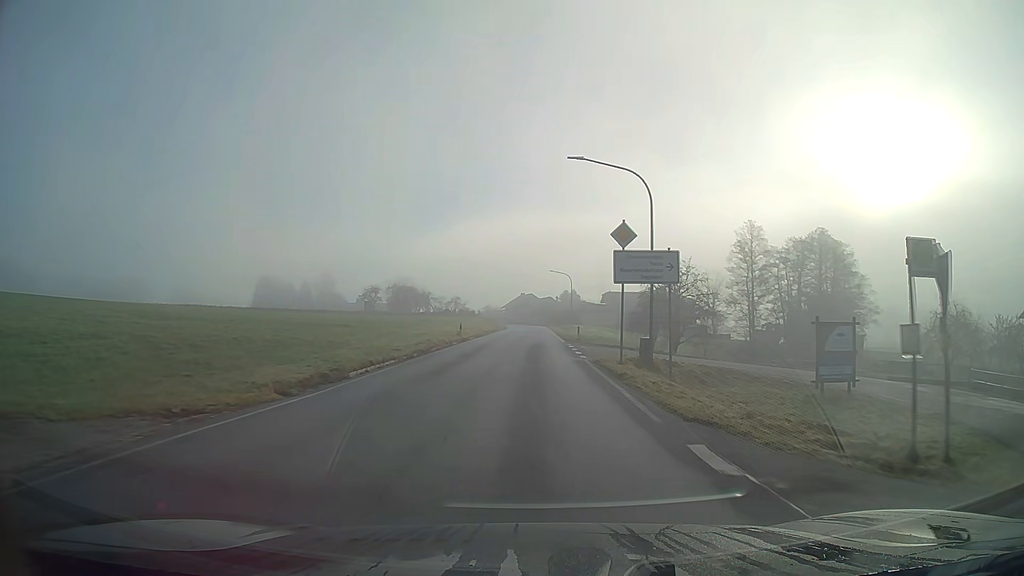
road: secondary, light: Day
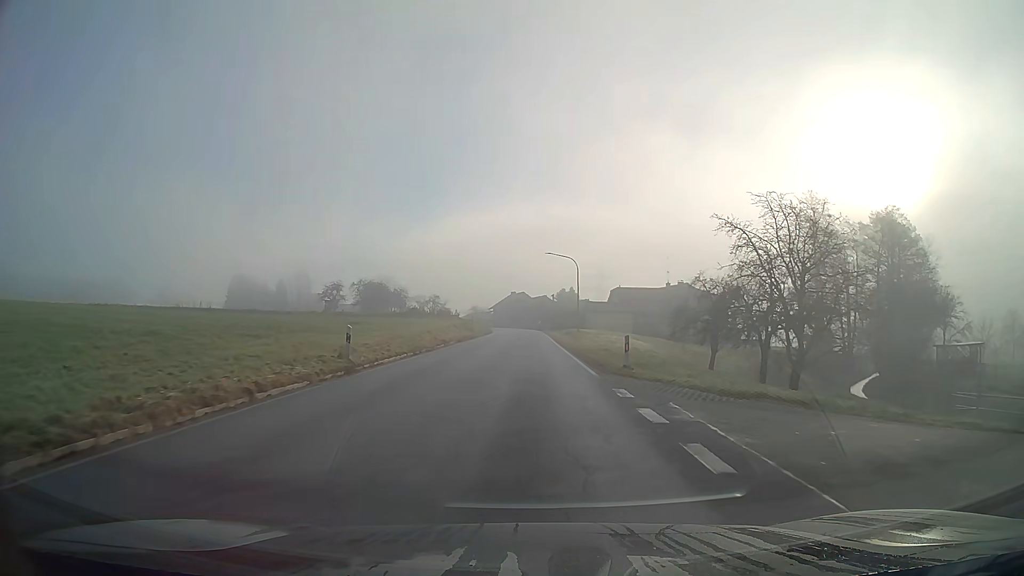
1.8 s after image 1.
(+0.1, +25.1) m; 0°
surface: asphalt
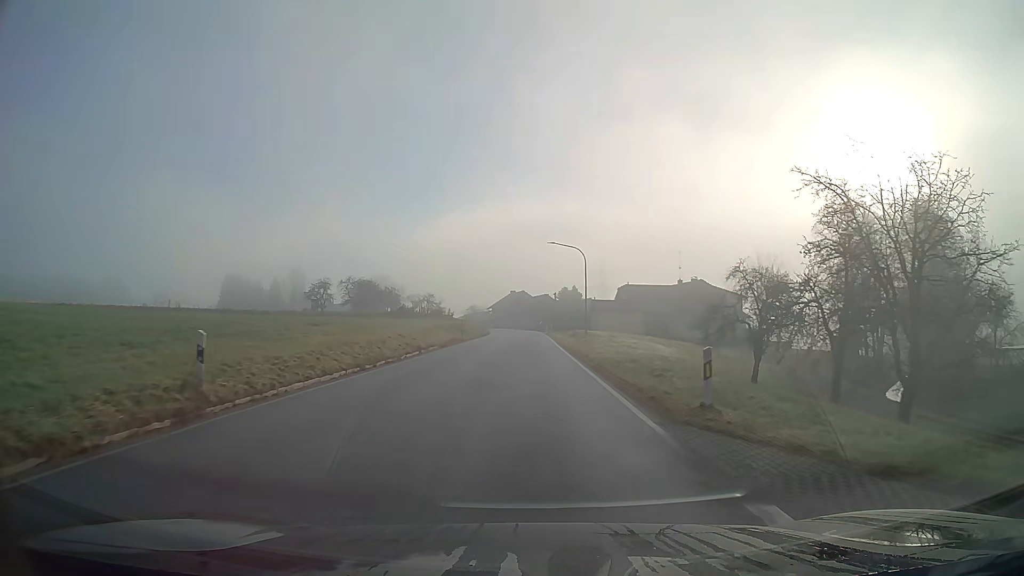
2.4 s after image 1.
(0.0, +8.6) m; 0°
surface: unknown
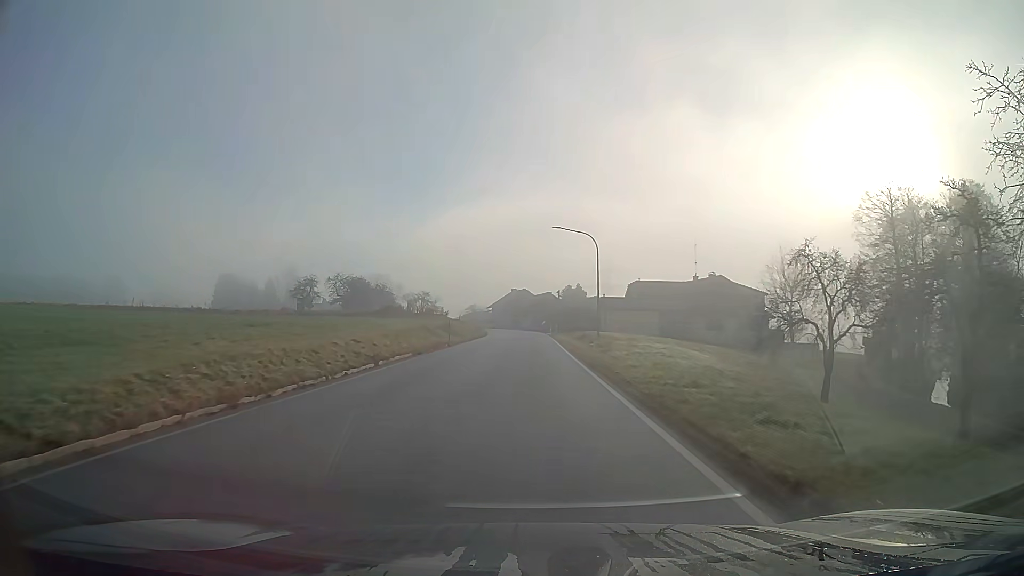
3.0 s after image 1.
(0.0, +8.6) m; 0°
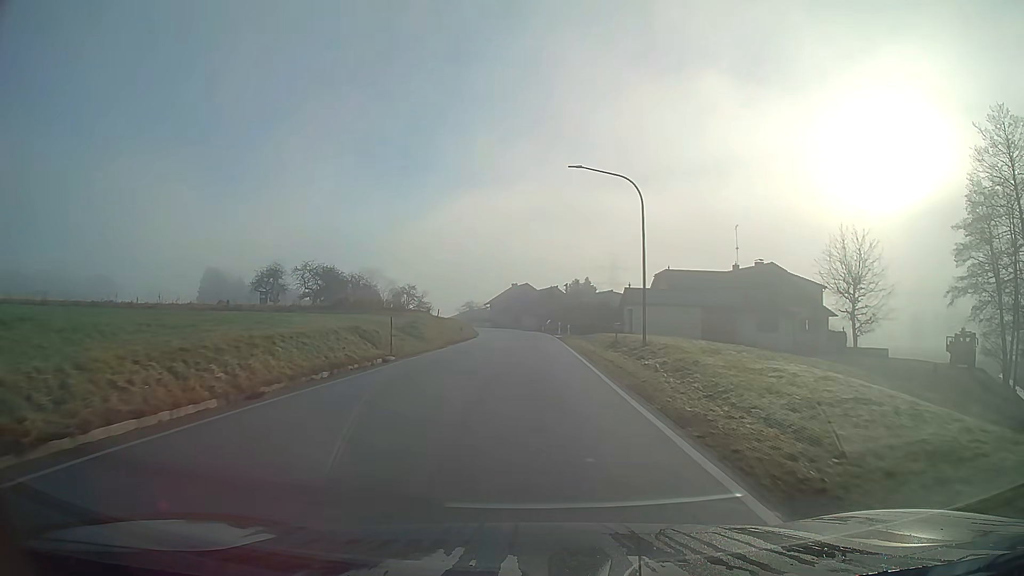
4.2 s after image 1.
(0.0, +17.6) m; 0°
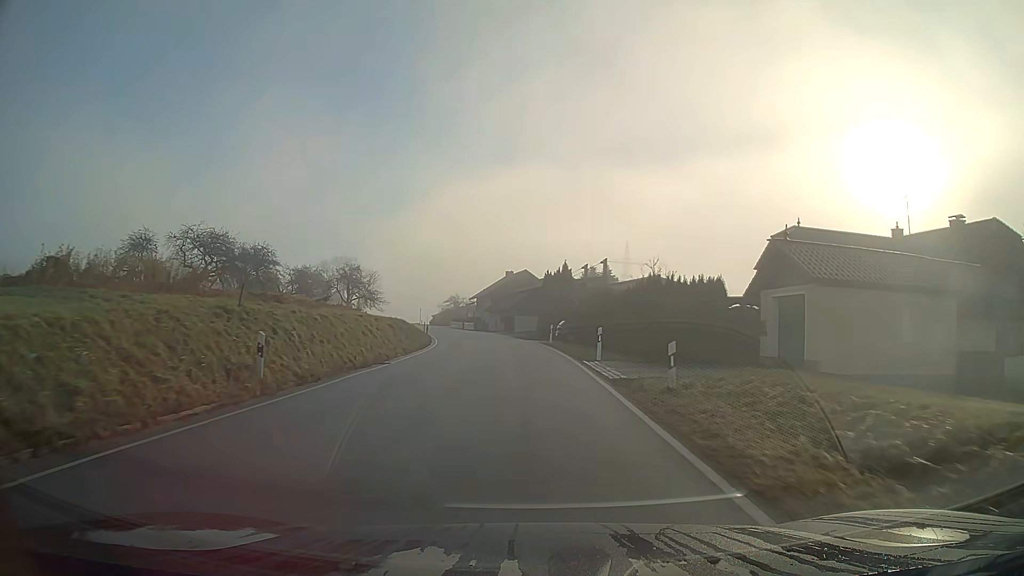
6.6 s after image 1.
(0.0, +35.5) m; -1°
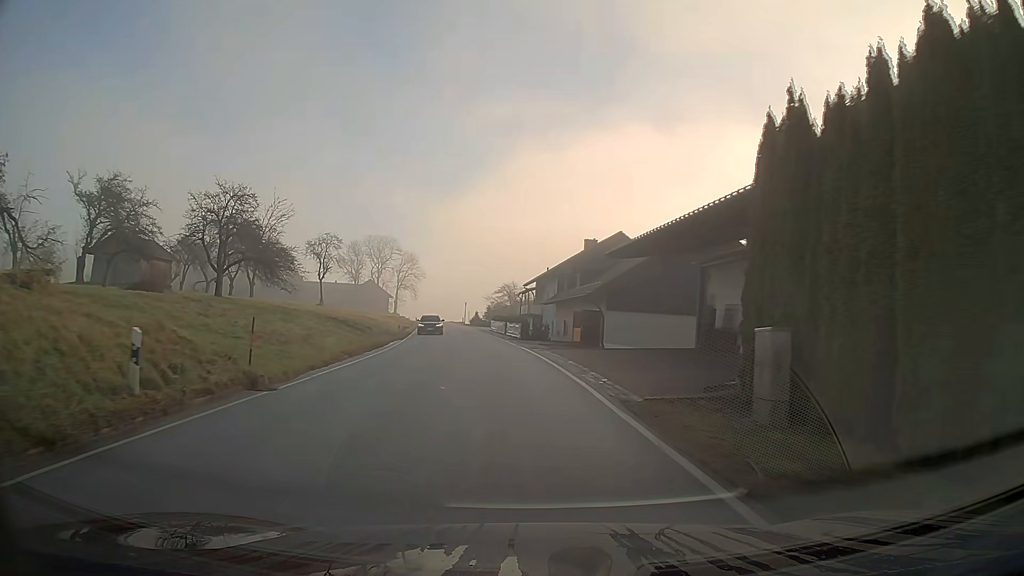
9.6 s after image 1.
(-1.9, +42.9) m; -7°
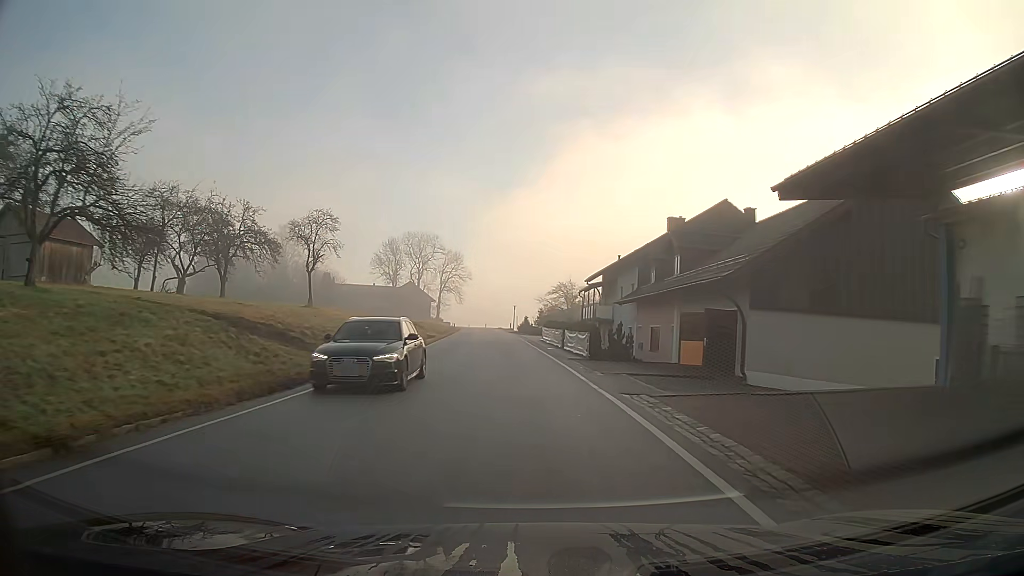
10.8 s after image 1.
(-0.7, +17.0) m; -5°
